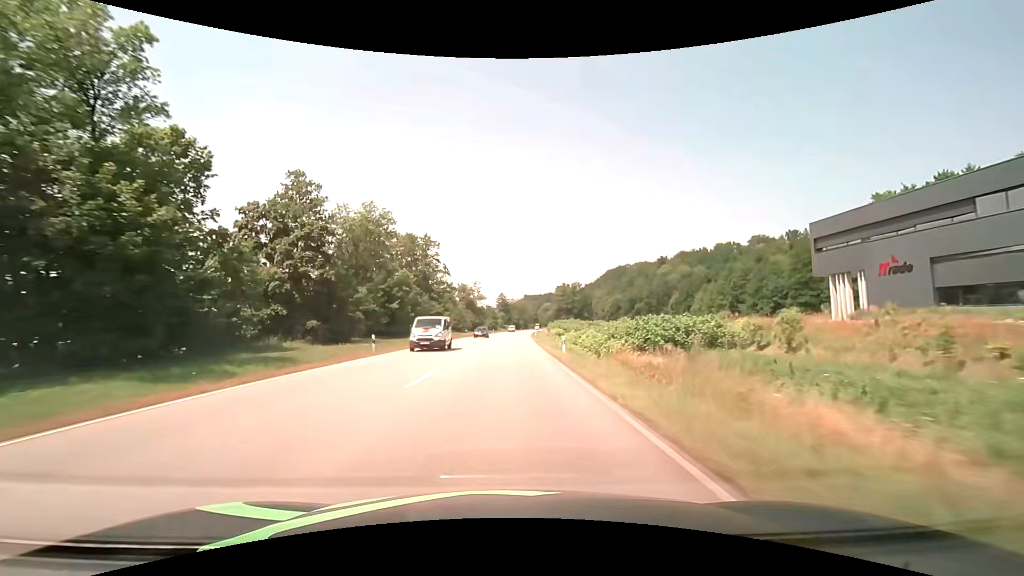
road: primary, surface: asphalt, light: Day
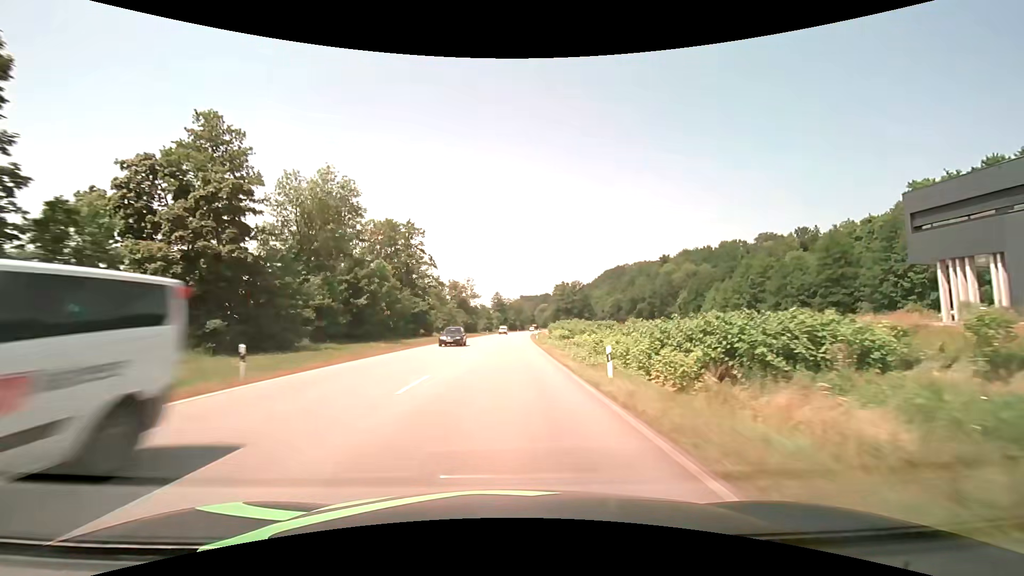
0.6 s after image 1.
(+0.1, +12.8) m; +1°
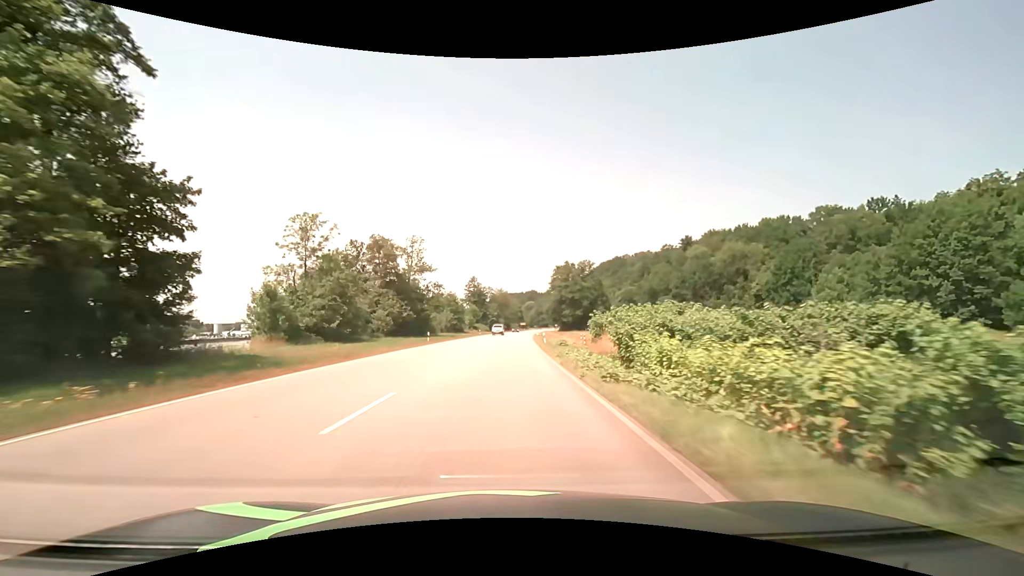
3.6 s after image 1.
(+1.3, +63.6) m; +2°
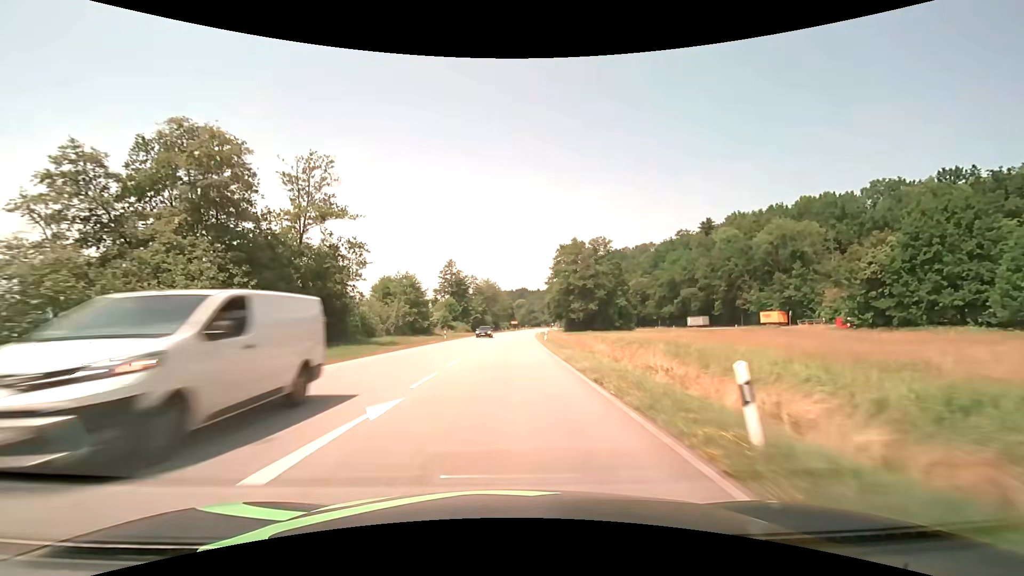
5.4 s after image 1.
(+0.4, +37.8) m; +1°
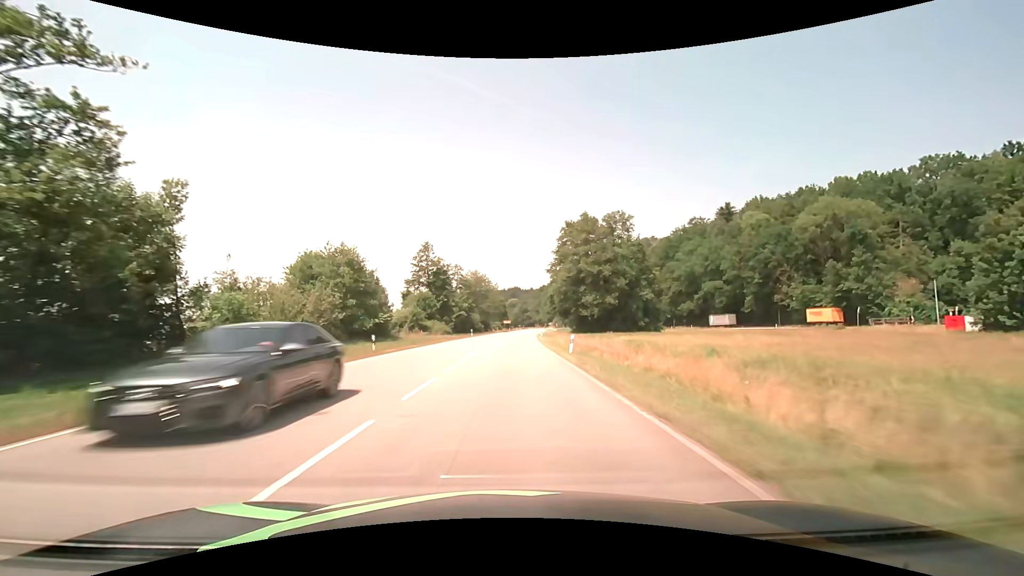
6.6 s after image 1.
(+0.2, +25.0) m; +1°
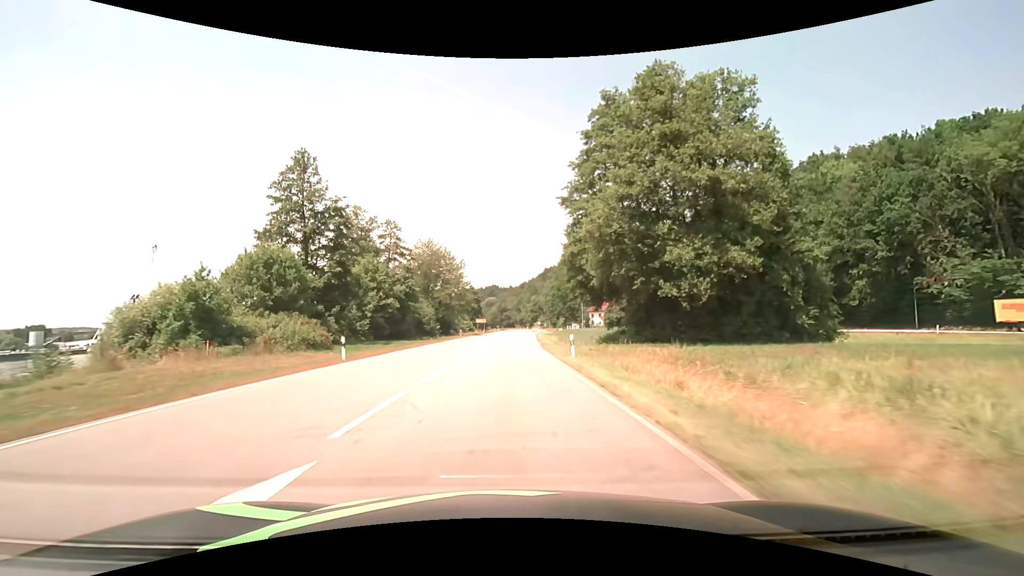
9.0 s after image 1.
(+1.0, +49.5) m; +2°
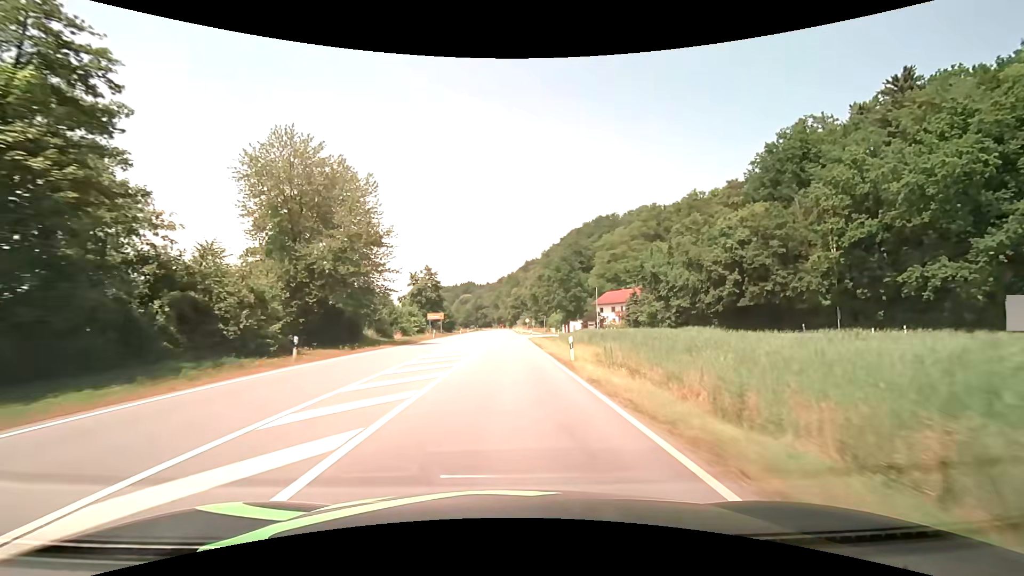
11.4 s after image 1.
(+1.0, +48.9) m; +3°
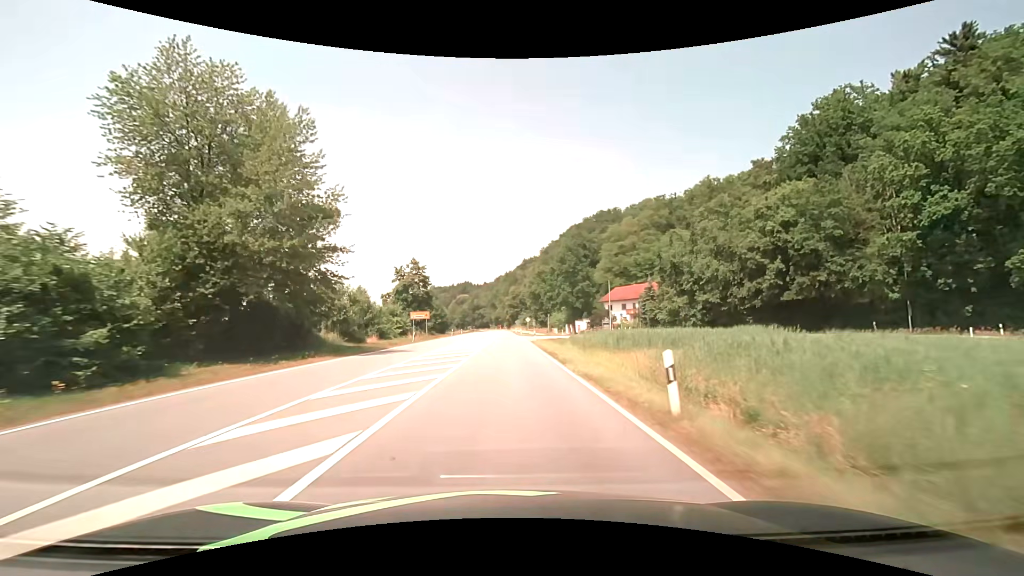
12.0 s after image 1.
(0.0, +12.2) m; 0°
(0, +10) (0, +20) (0, +30) (0, +40) (0, +50) (0, +60) (0, +70) (0, +80) (0, +90) (0, +100) m
